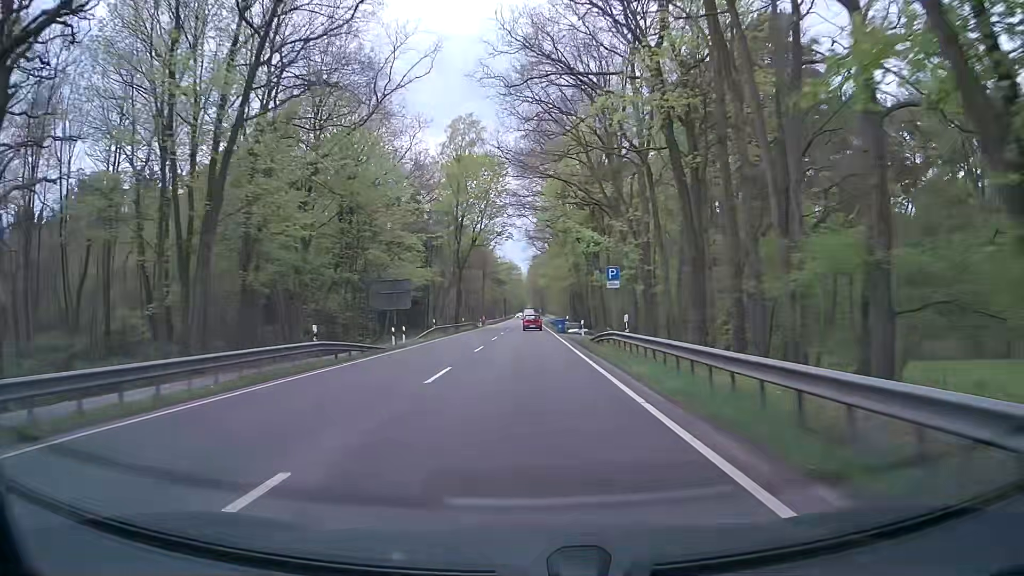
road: primary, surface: asphalt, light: Day
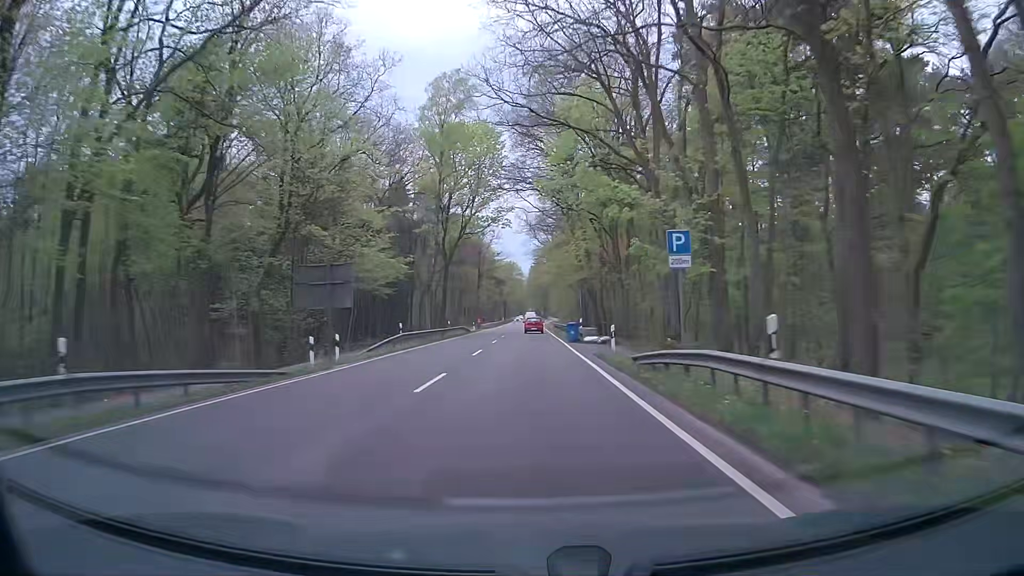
(0.0, +13.6) m; 0°
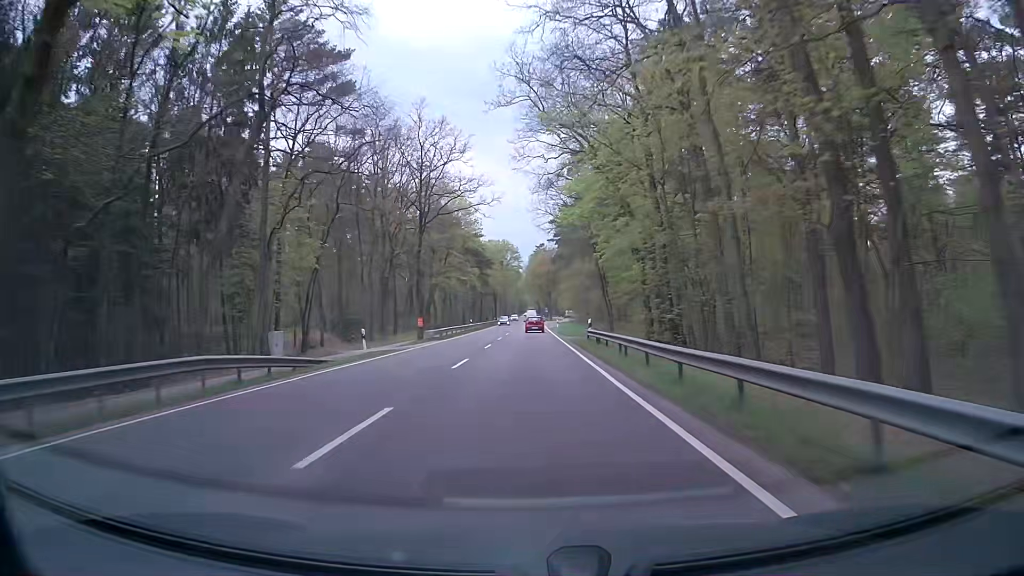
(+0.2, +55.7) m; 0°
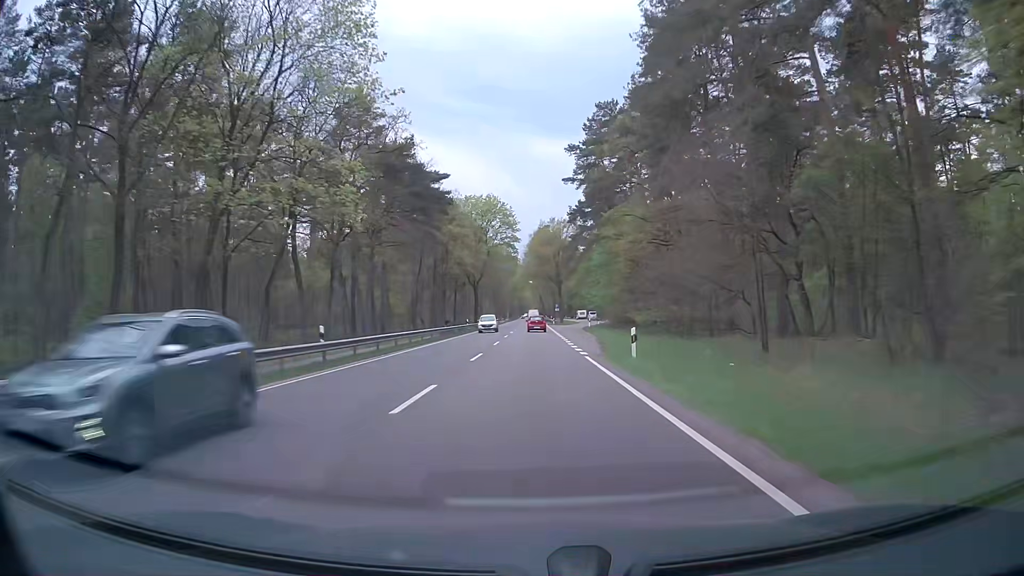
(-0.4, +57.7) m; 0°
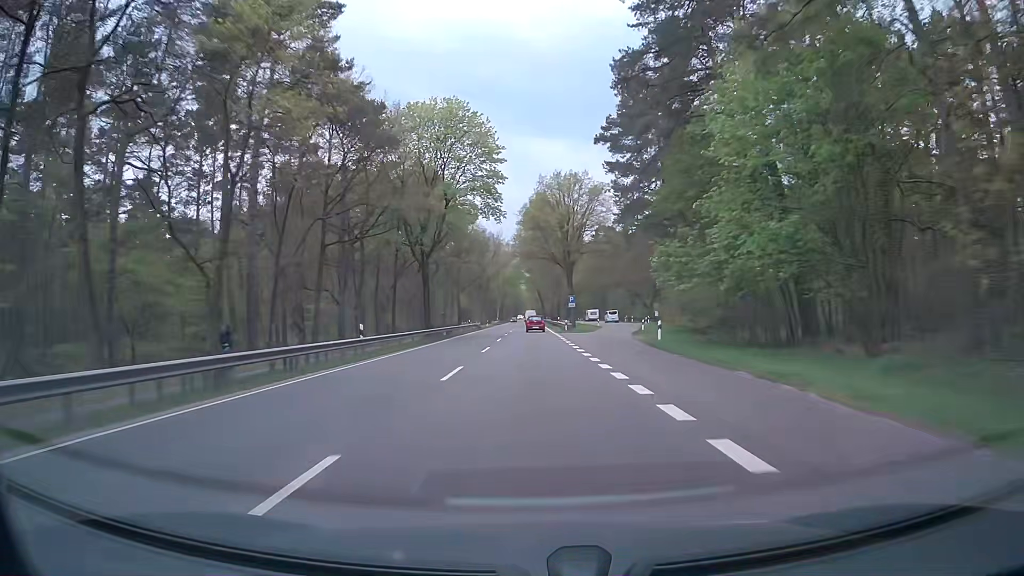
(-0.1, +44.0) m; 0°
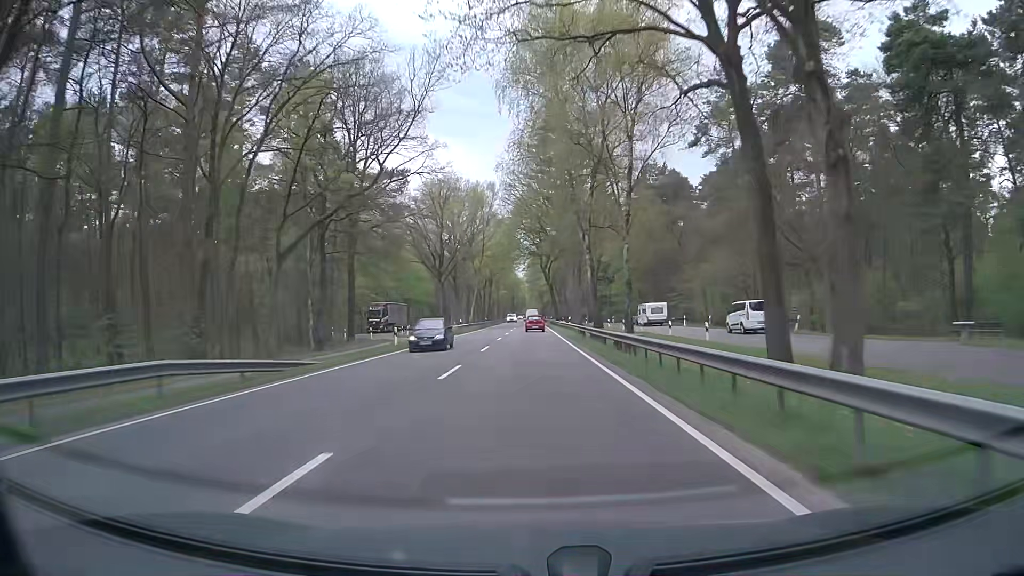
(0.0, +73.4) m; 0°
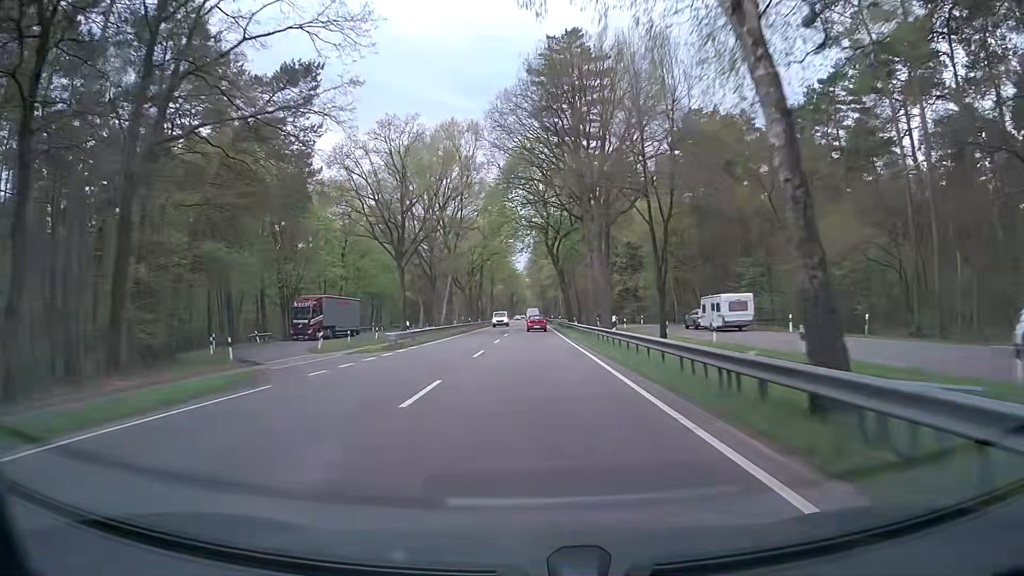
(-0.2, +29.1) m; 0°
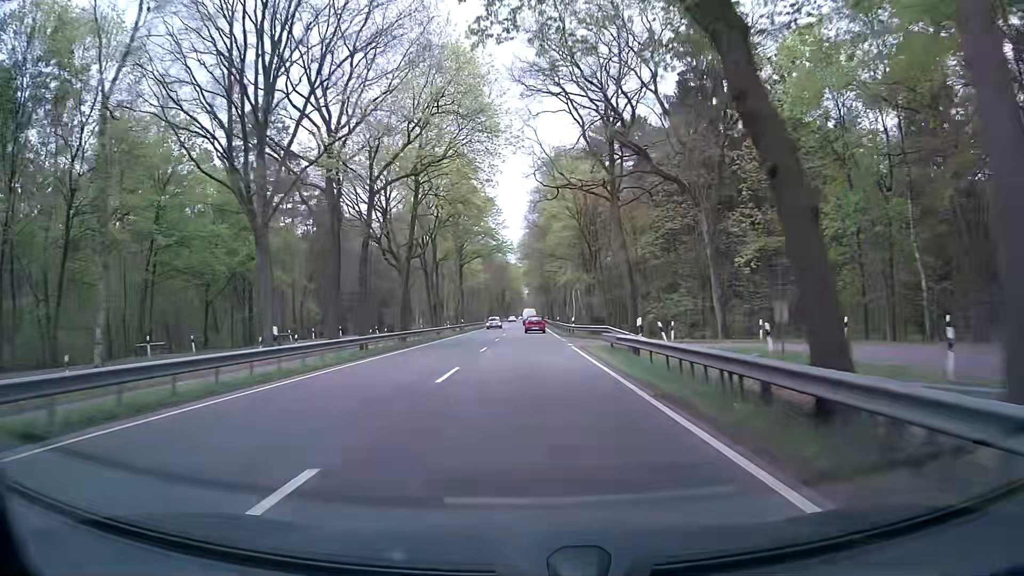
(+0.1, +57.2) m; 0°
(0, +10) (0, +20) (0, +30) (0, +40) (0, +50) (0, +60) (0, +70) (0, +80) (0, +90) (0, +100) m
